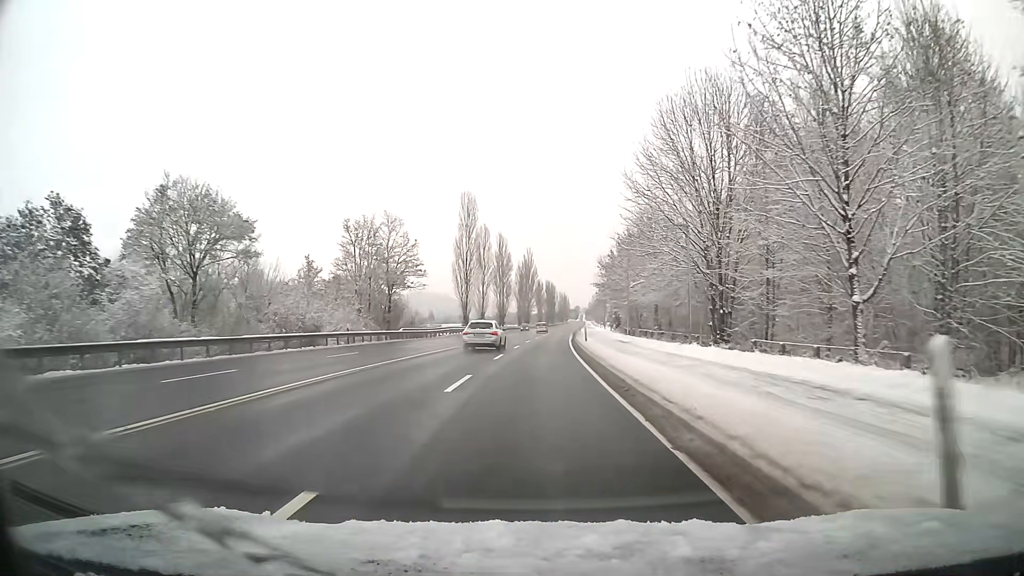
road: primary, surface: asphalt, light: Day
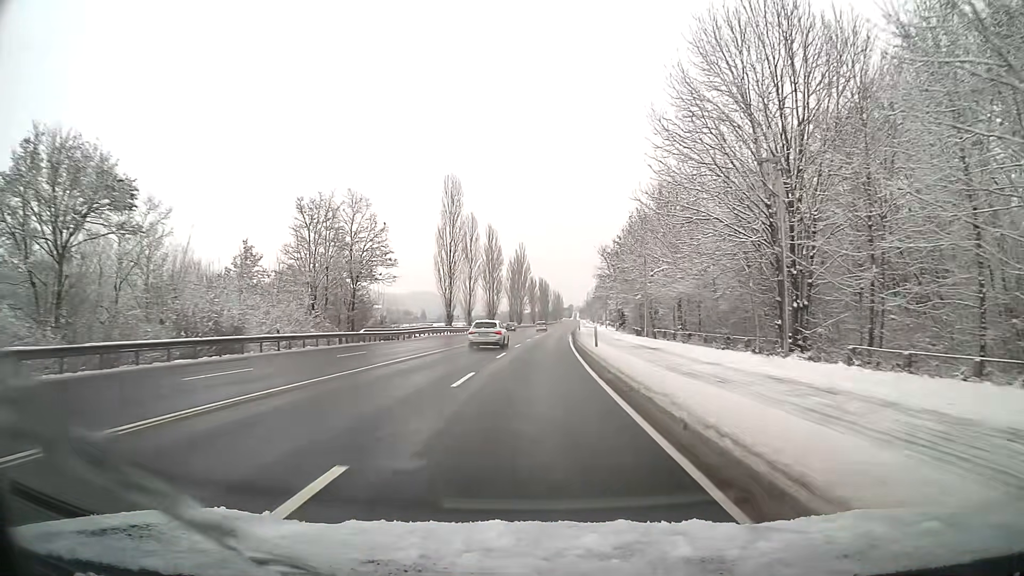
(+0.1, +11.0) m; +1°
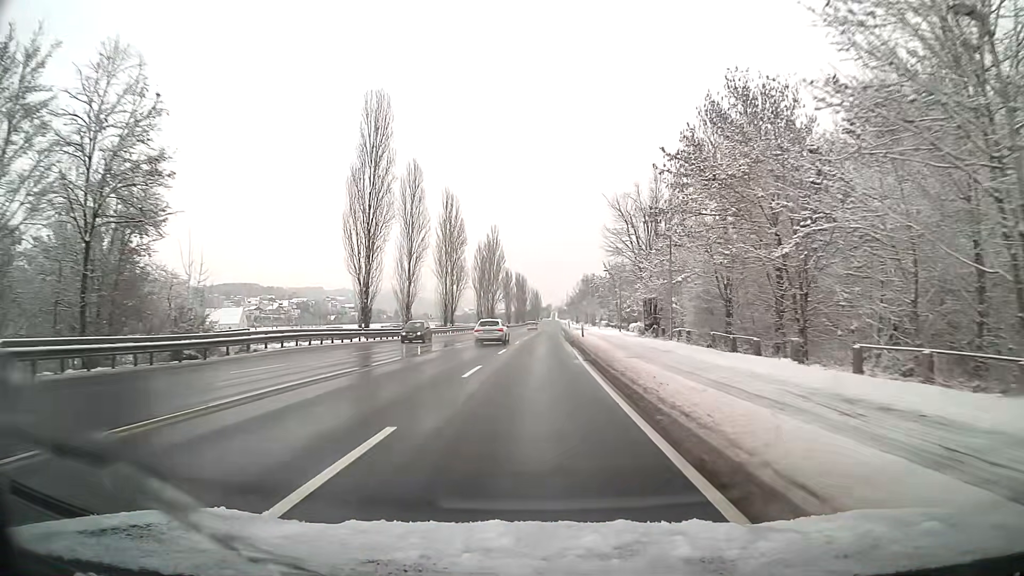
(+0.5, +33.7) m; +2°
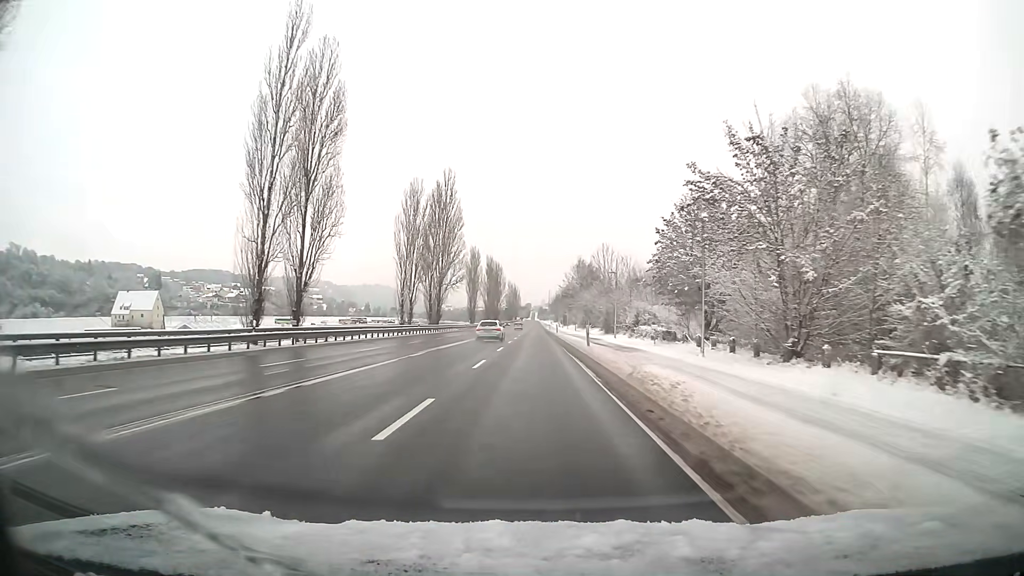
(+1.0, +57.1) m; +2°
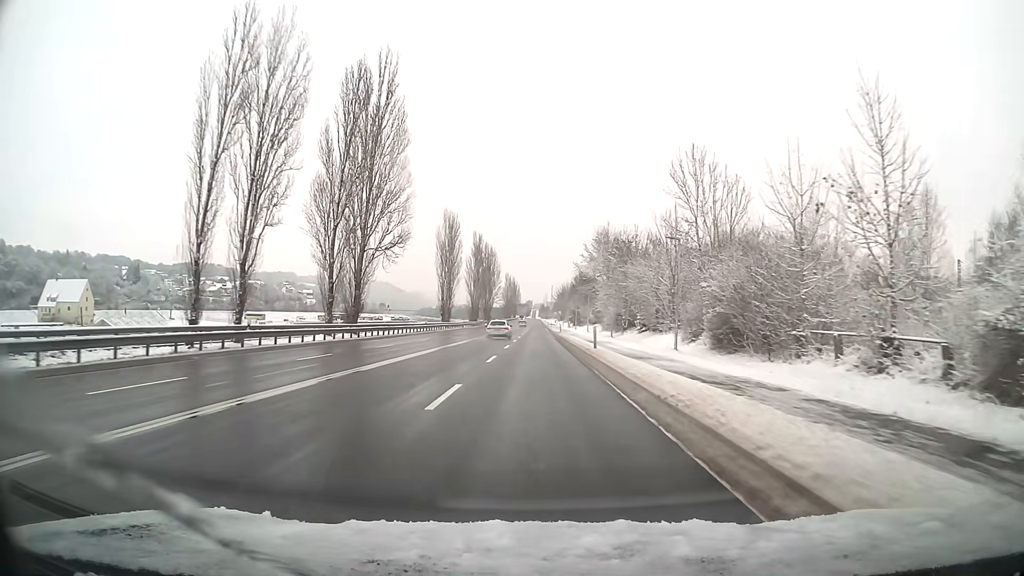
(0.0, +45.5) m; 0°
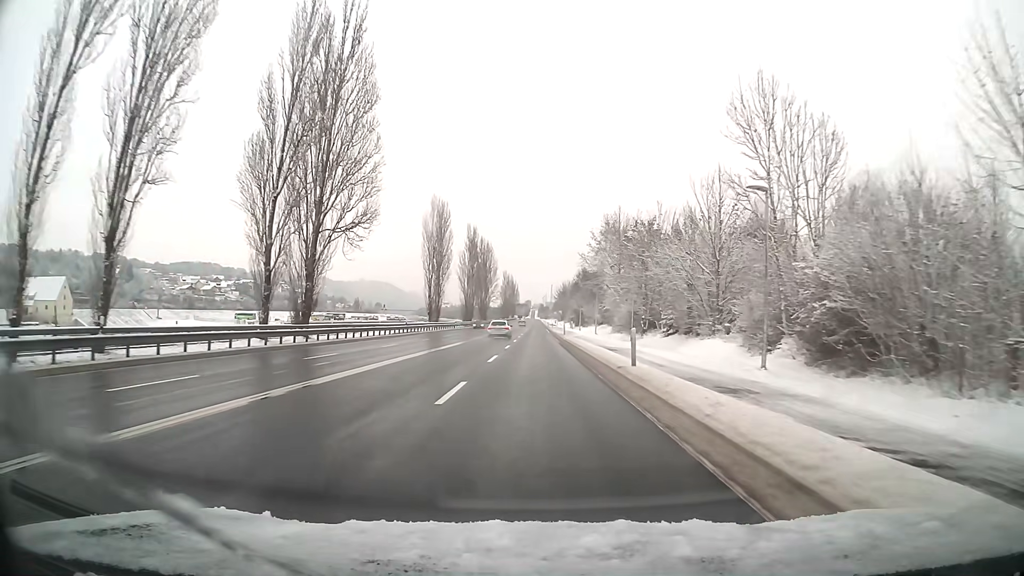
(0.0, +11.4) m; 0°
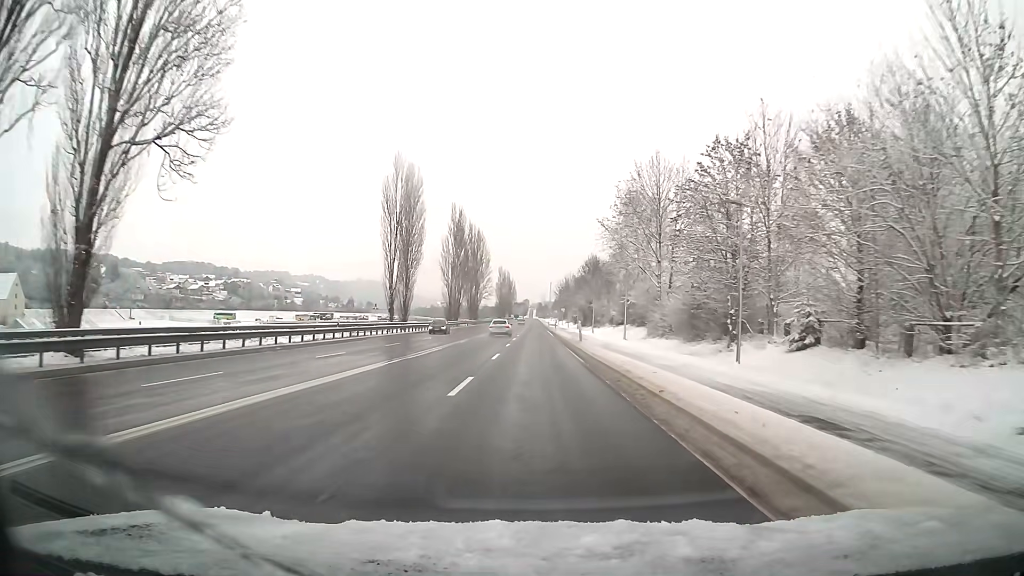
(0.0, +22.8) m; 0°
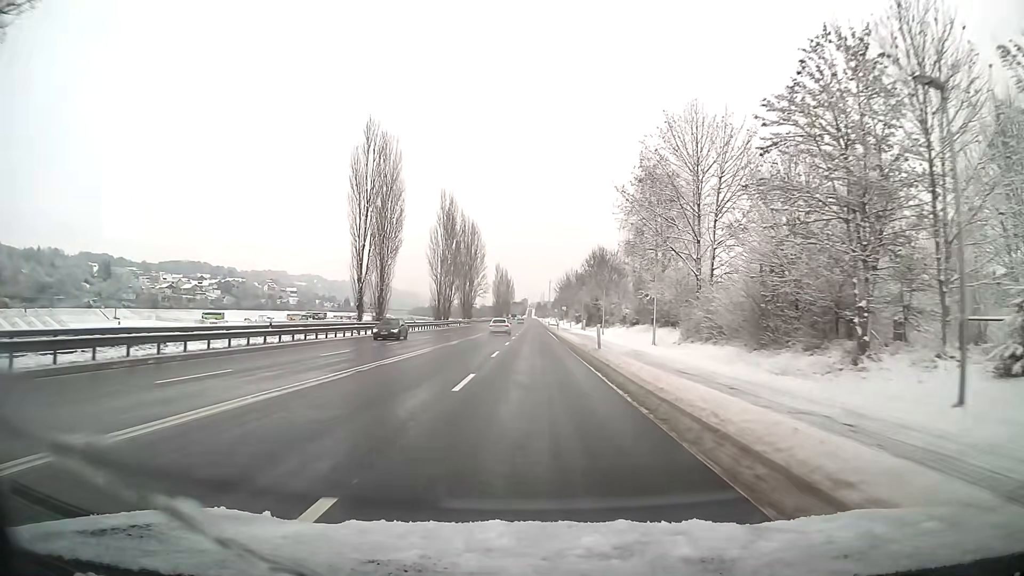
(0.0, +11.4) m; 0°
